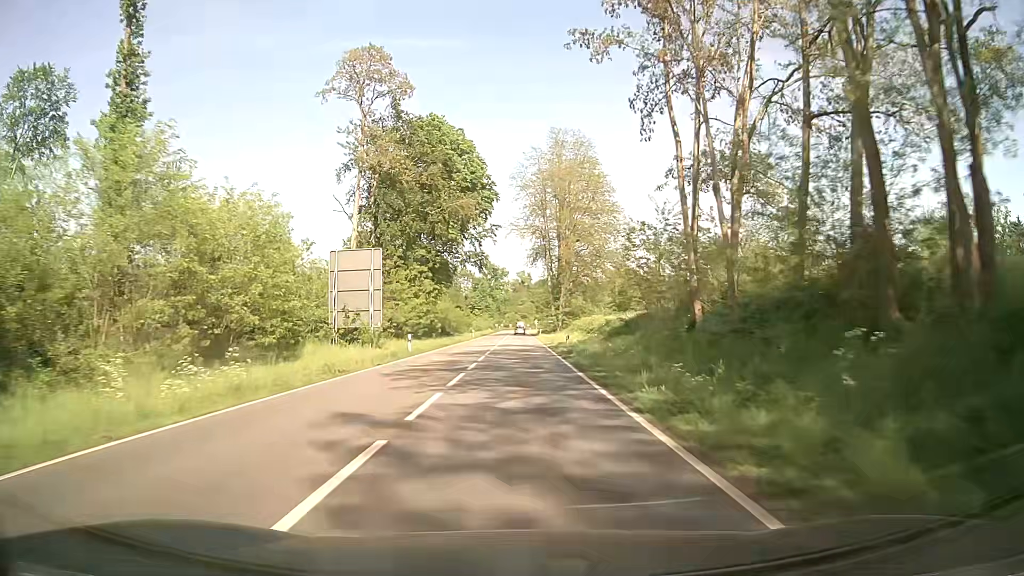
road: primary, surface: asphalt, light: Day
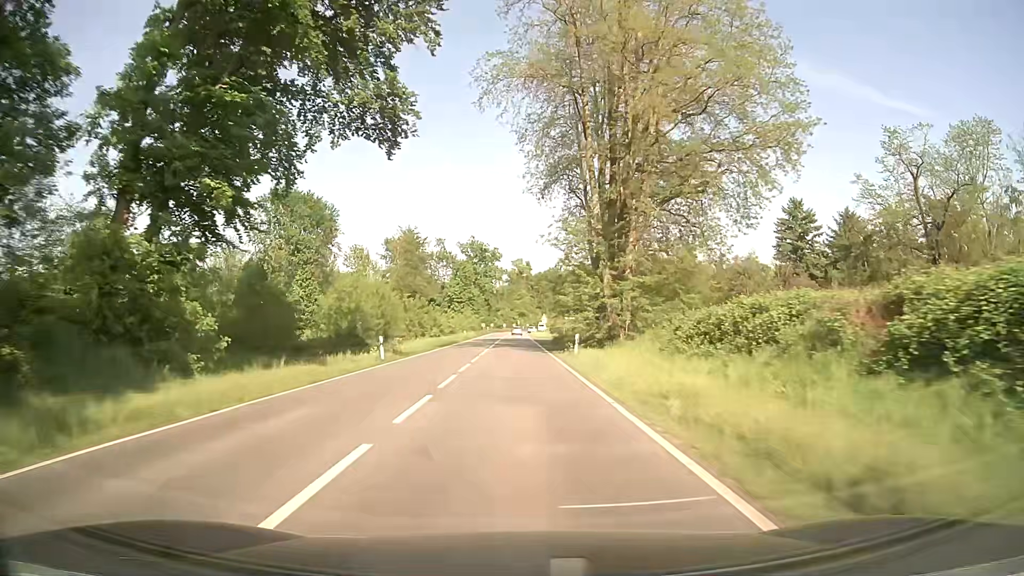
(+0.4, +56.7) m; 0°
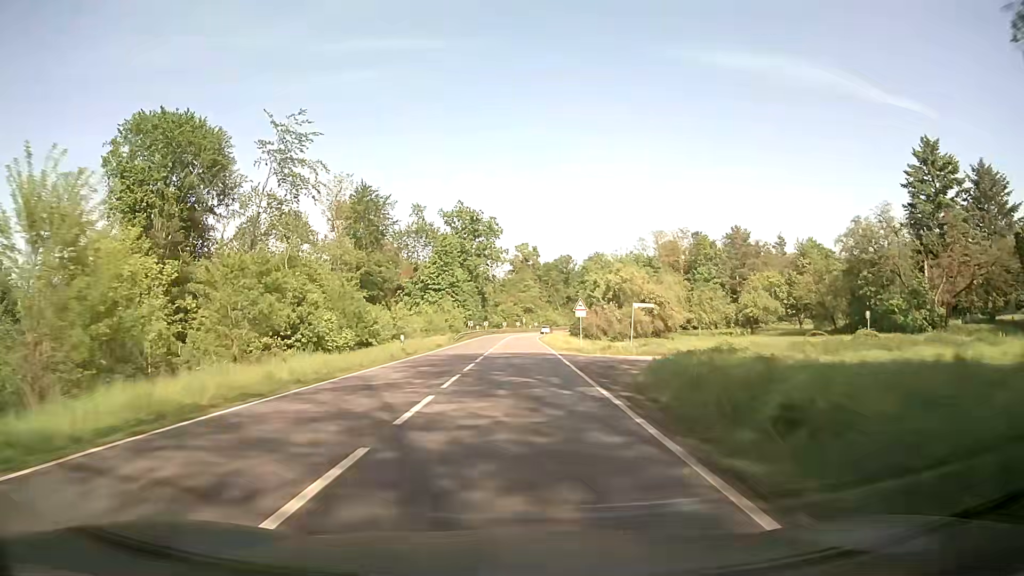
(-0.1, +45.3) m; -1°
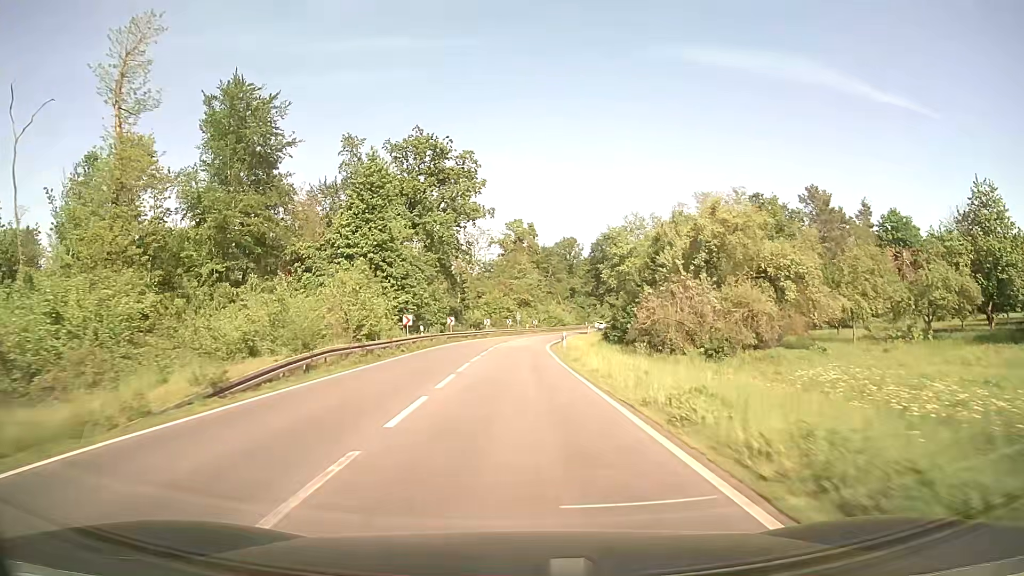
(+0.3, +45.3) m; +1°
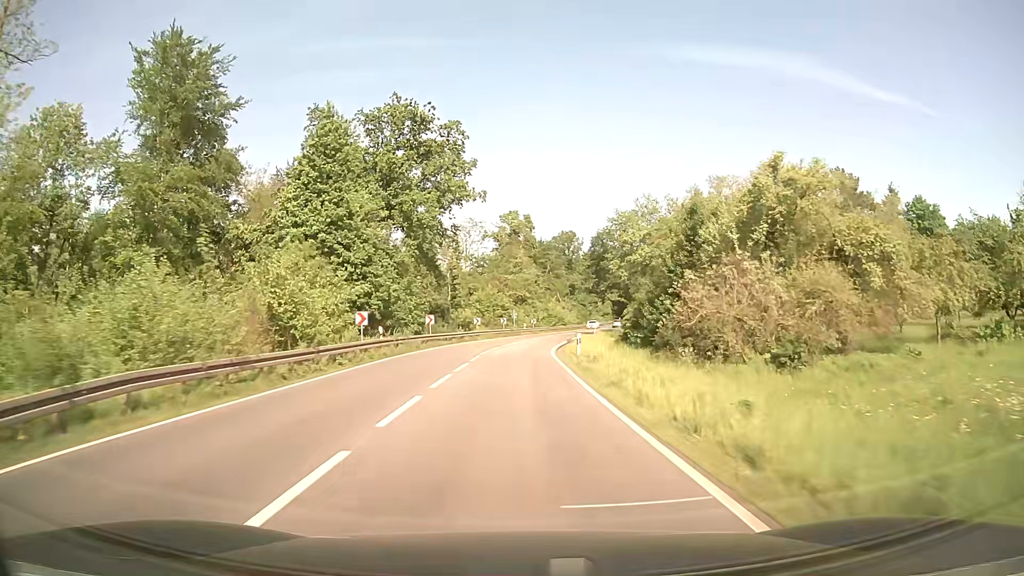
(0.0, +11.3) m; 0°
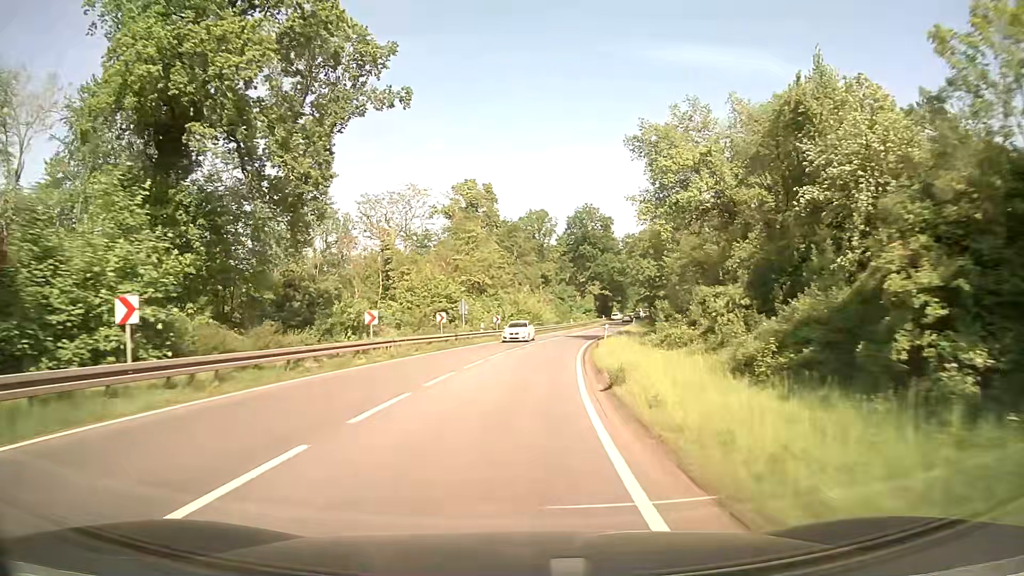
(+0.6, +34.0) m; +3°
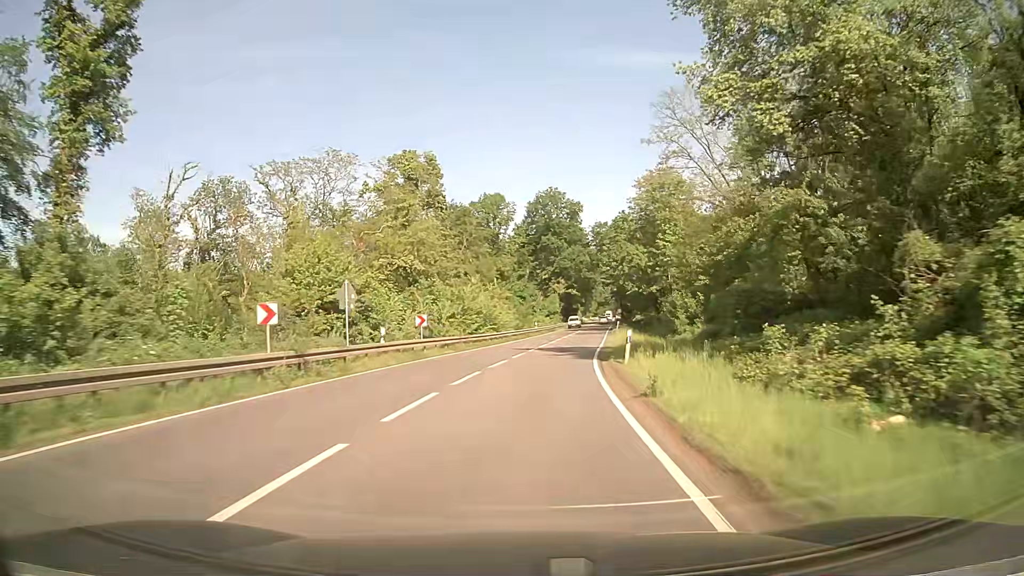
(+0.7, +22.6) m; +4°
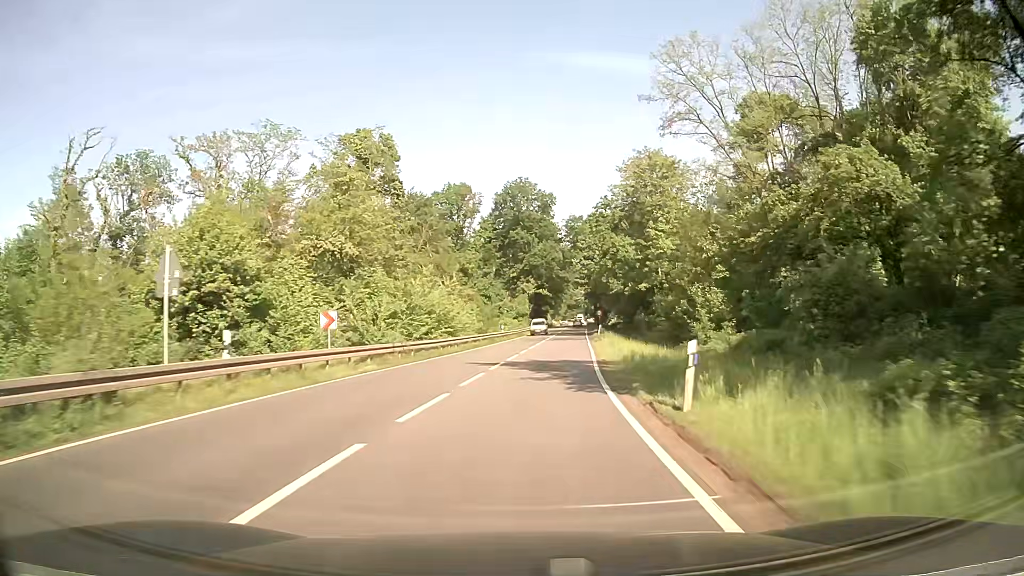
(+0.2, +11.3) m; +3°
(0, +10) (+1, +20) (+1, +30) (+2, +40) (+3, +50) (+4, +60) (+5, +70) (+6, +80) (+7, +90) (+8, +100) m
